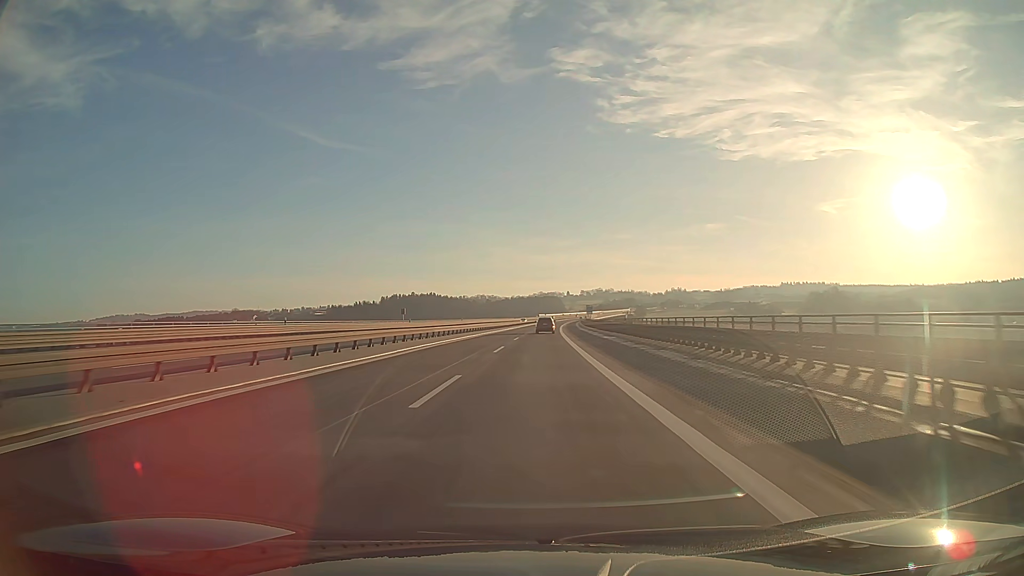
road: motorway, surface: asphalt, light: Day
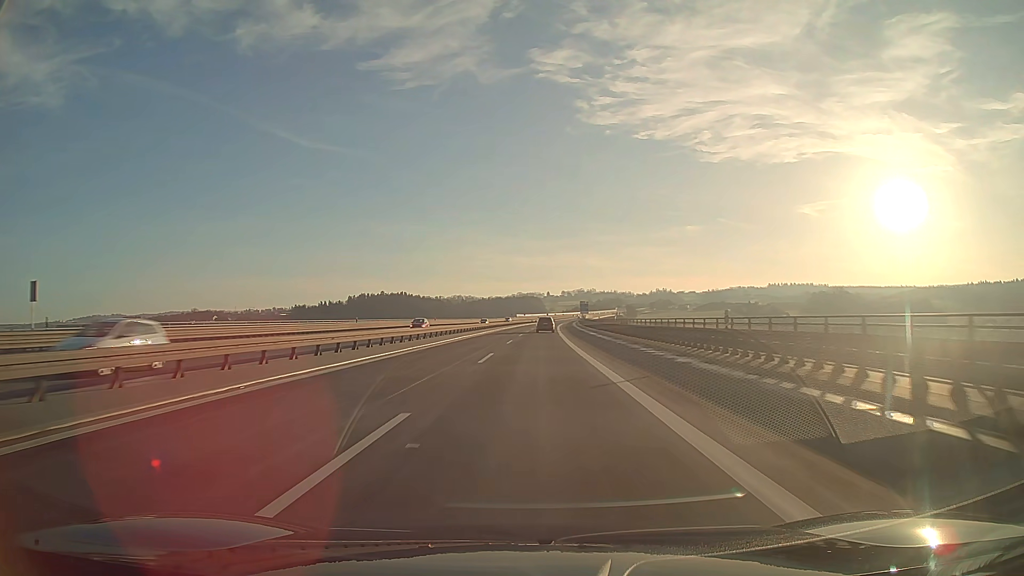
(+1.3, +78.9) m; +2°
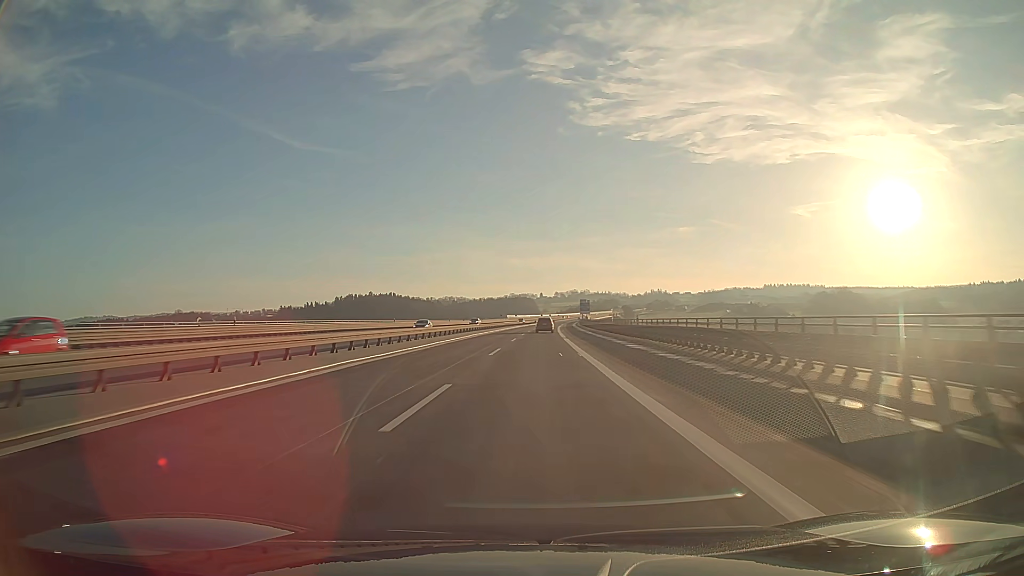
(+0.2, +31.6) m; +1°
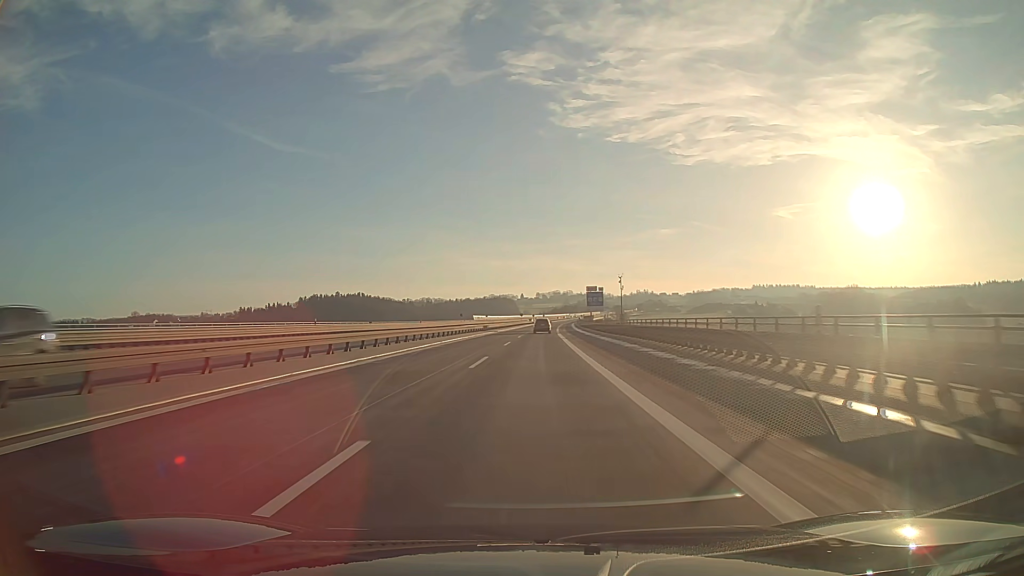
(+1.1, +78.9) m; +2°
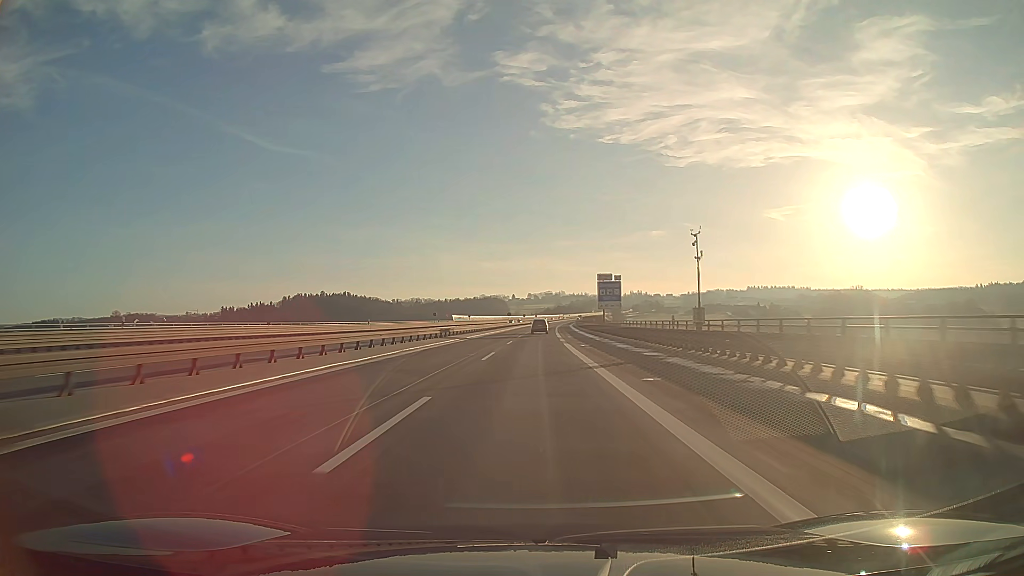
(+0.2, +31.6) m; +1°
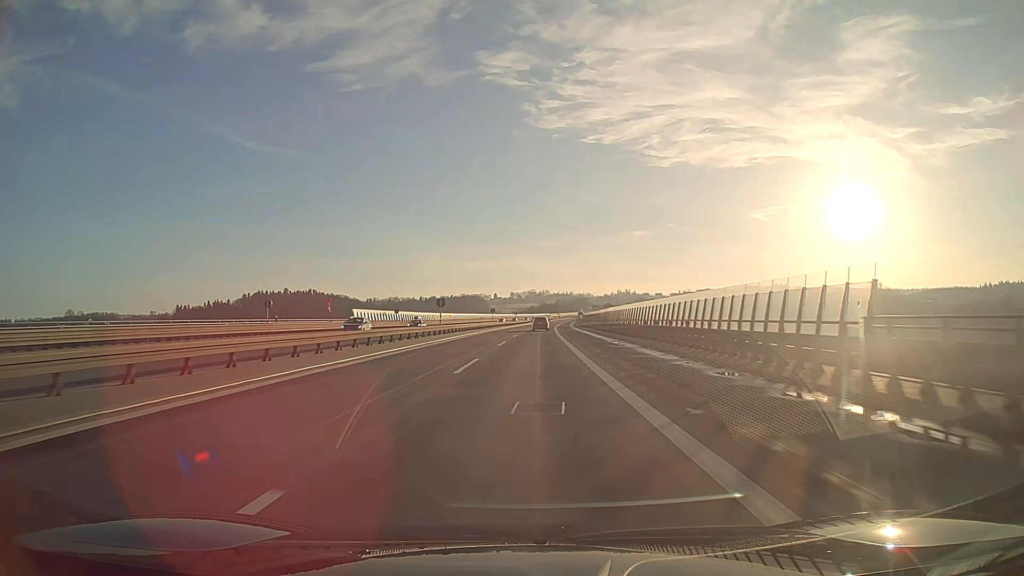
(+1.0, +78.9) m; +1°
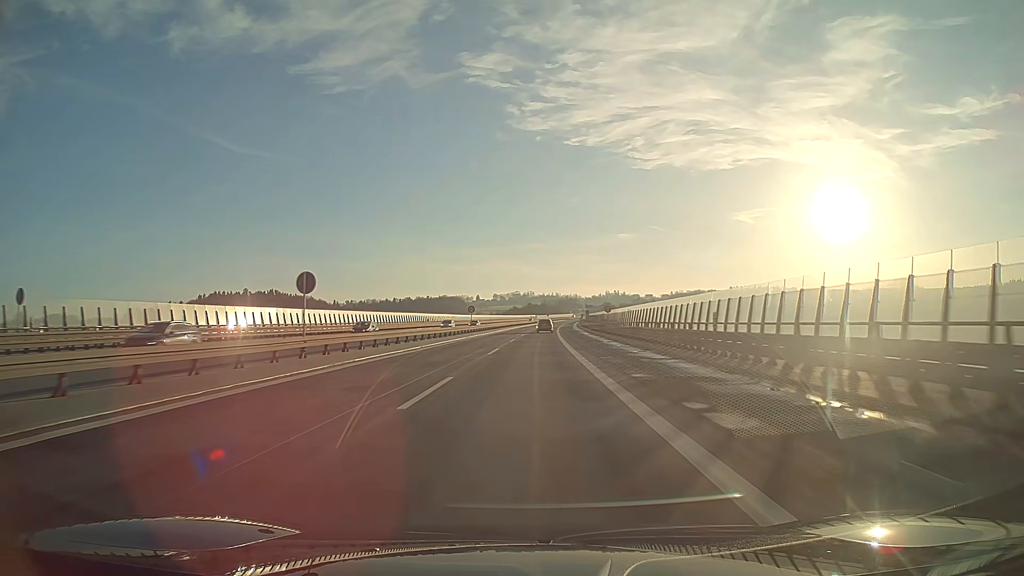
(+1.0, +78.9) m; +1°
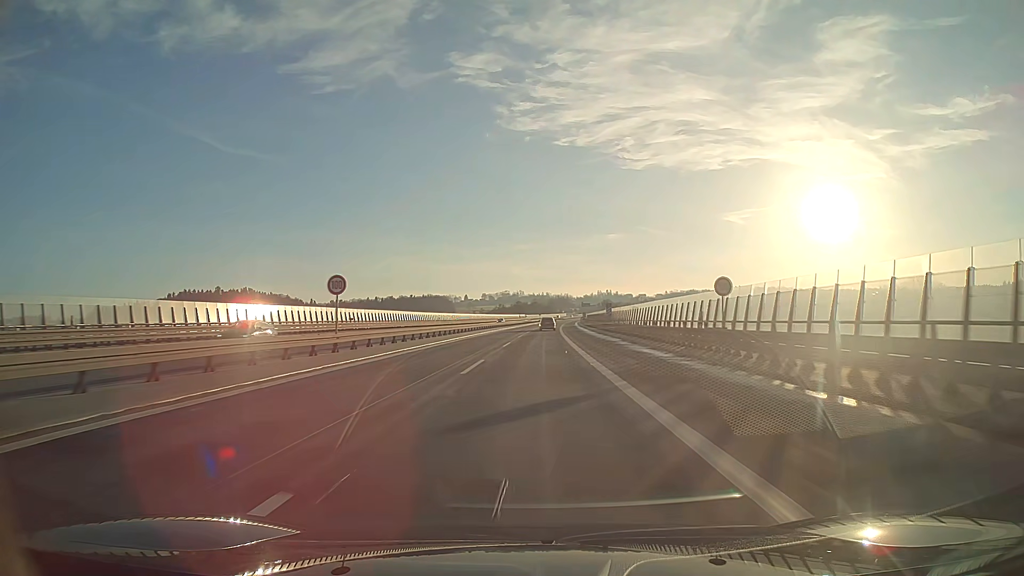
(+0.4, +47.4) m; +1°
(0, +10) (0, +20) (0, +30) (0, +40) (+1, +50) (+1, +60) (+1, +70) (+1, +80) (+2, +90) (+2, +100) m
